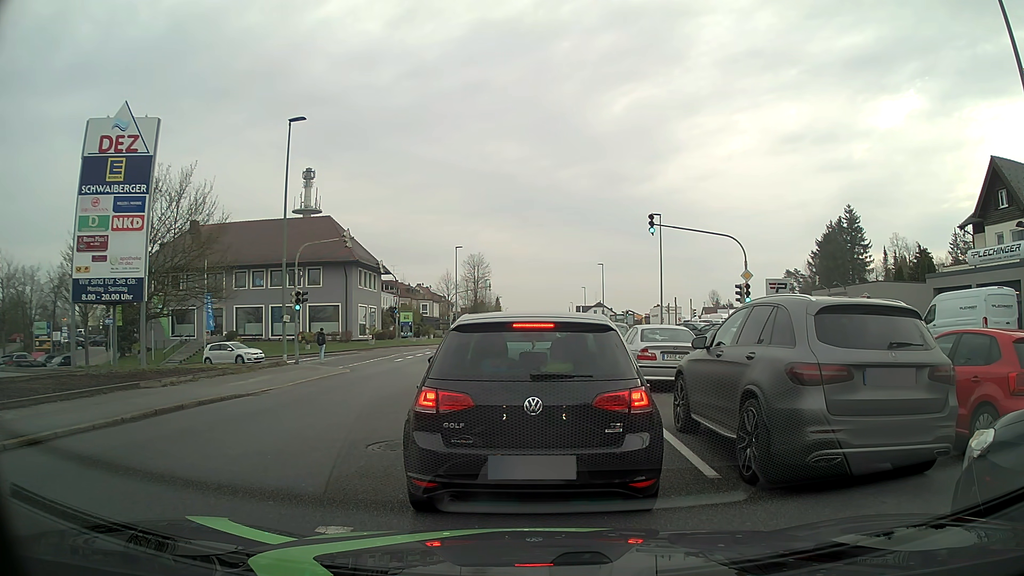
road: tertiary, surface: asphalt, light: Day
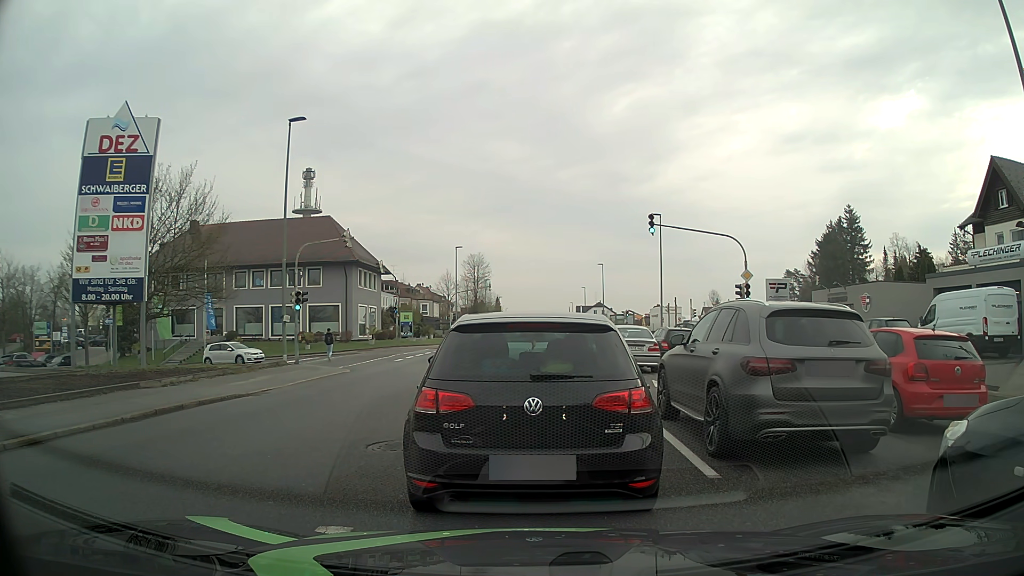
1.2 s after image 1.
(0.0, 0.0) m; 0°
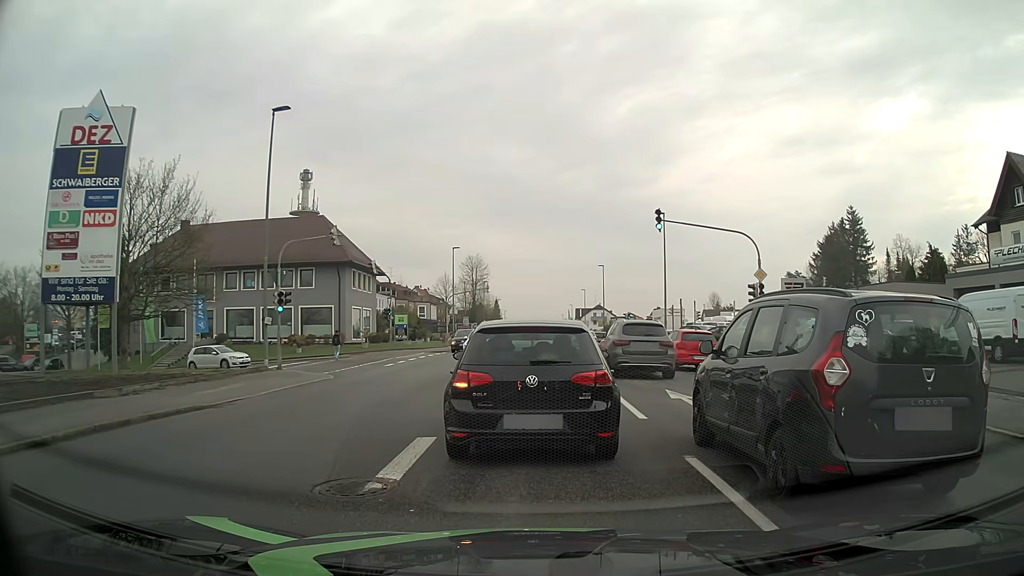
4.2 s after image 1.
(0.0, +2.0) m; 0°
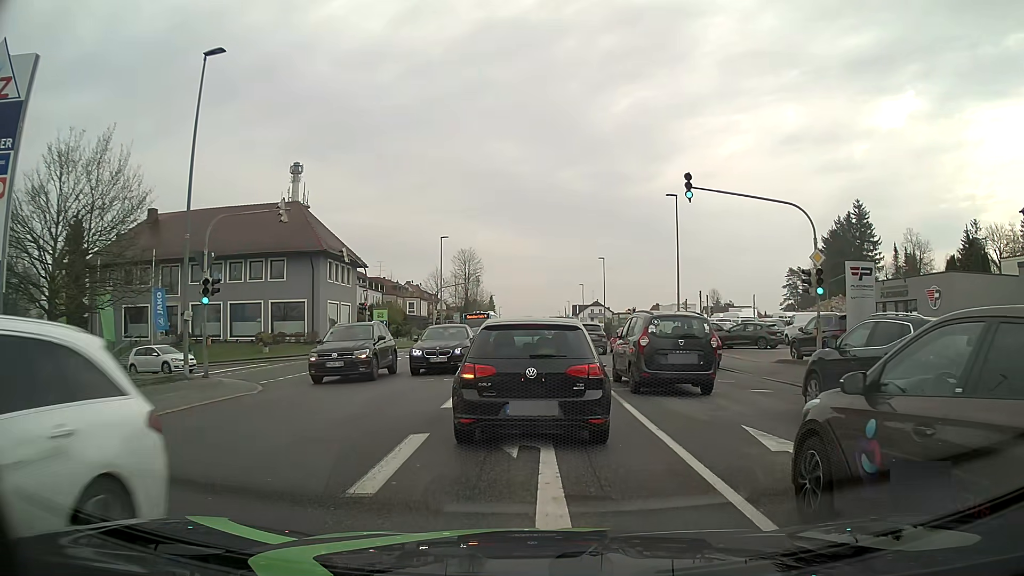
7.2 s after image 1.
(+0.1, +6.1) m; +2°
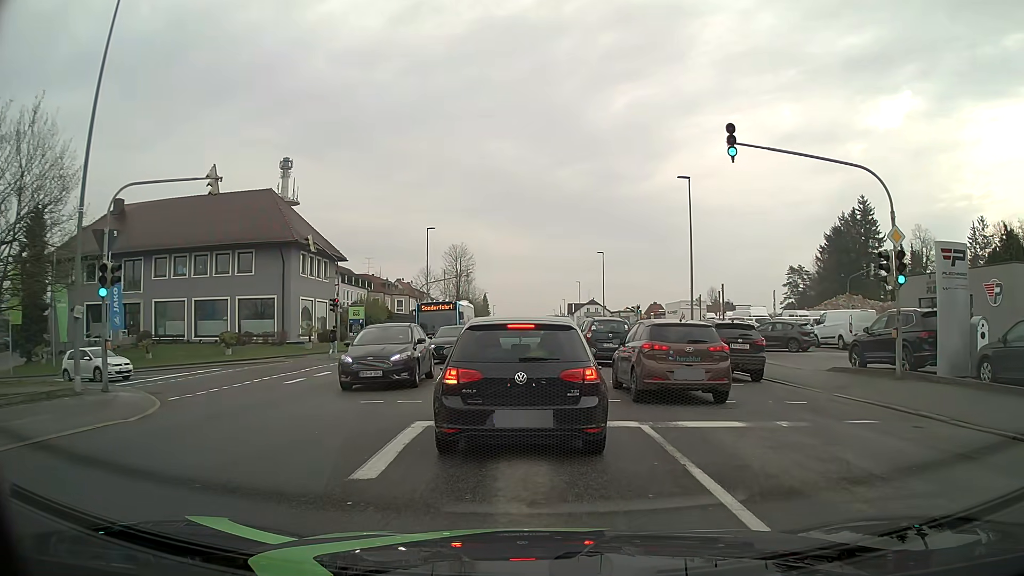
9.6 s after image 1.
(-0.1, +5.3) m; 0°
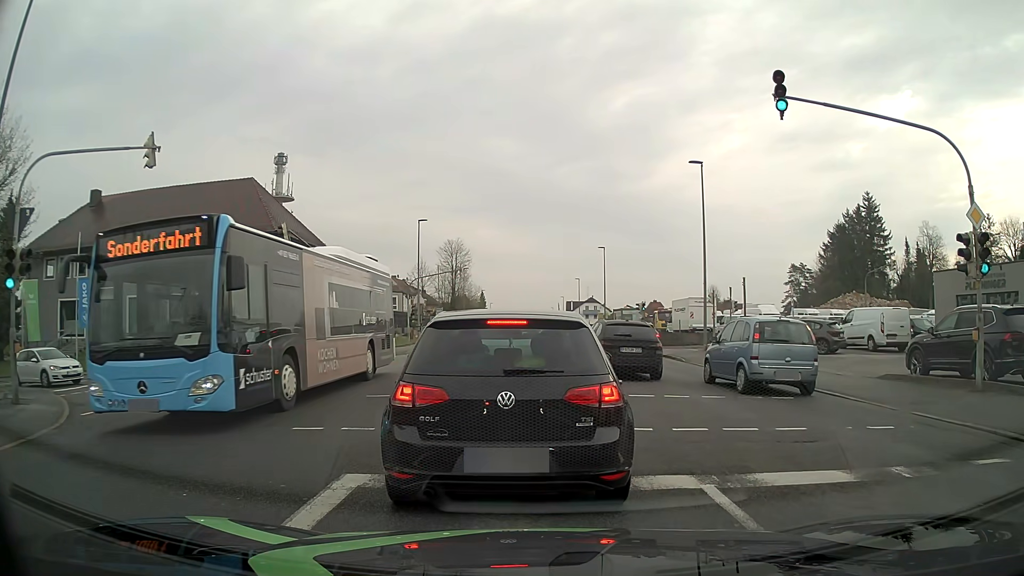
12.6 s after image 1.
(-0.1, +3.3) m; -2°
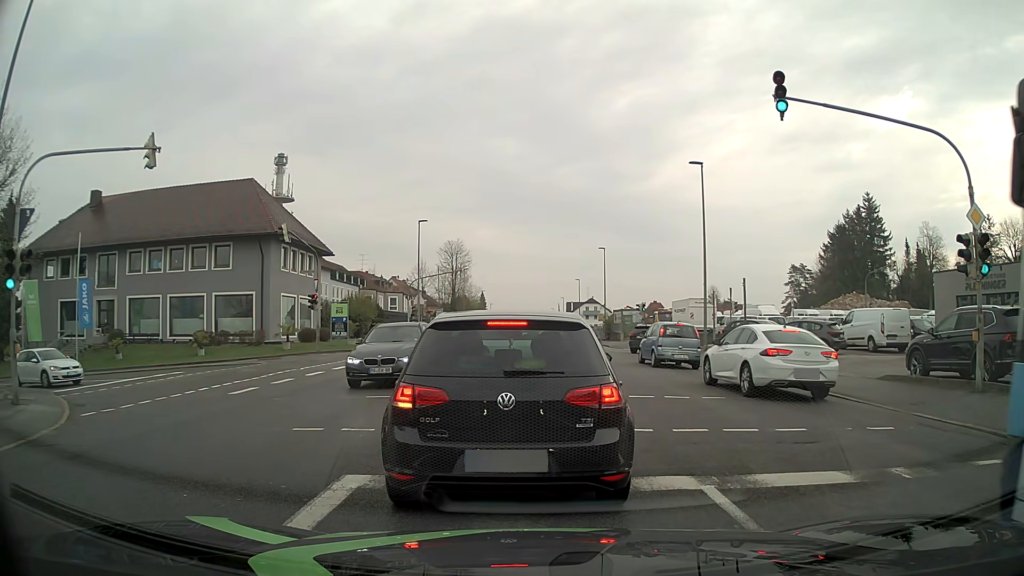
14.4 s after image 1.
(0.0, +0.1) m; 0°
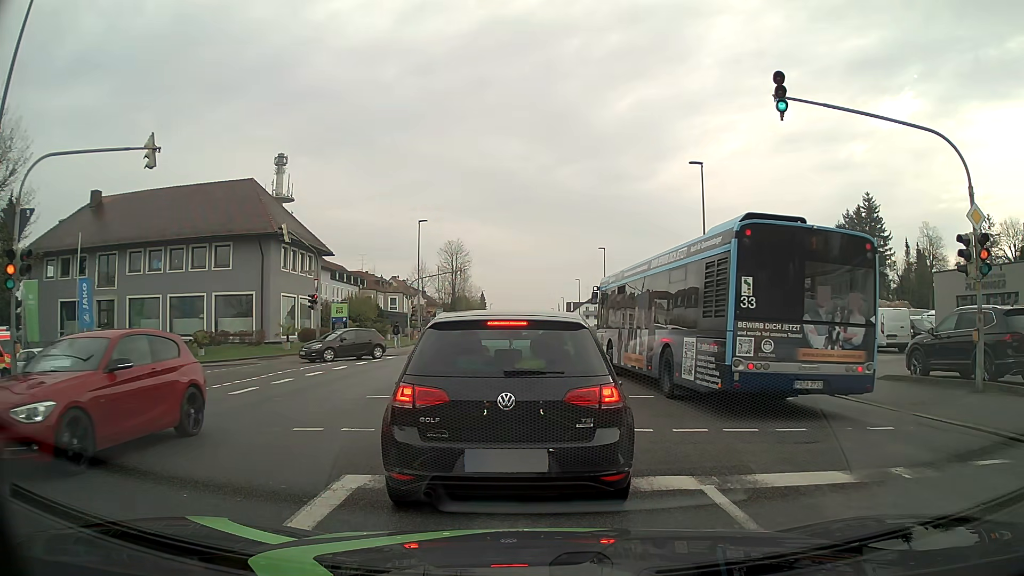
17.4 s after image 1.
(0.0, 0.0) m; 0°
